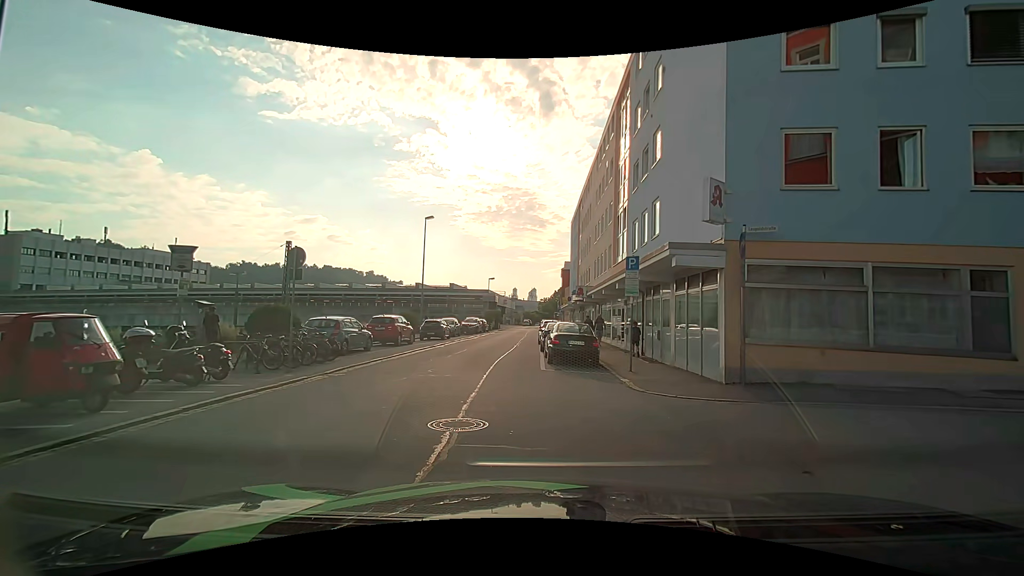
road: residential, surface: asphalt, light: Day
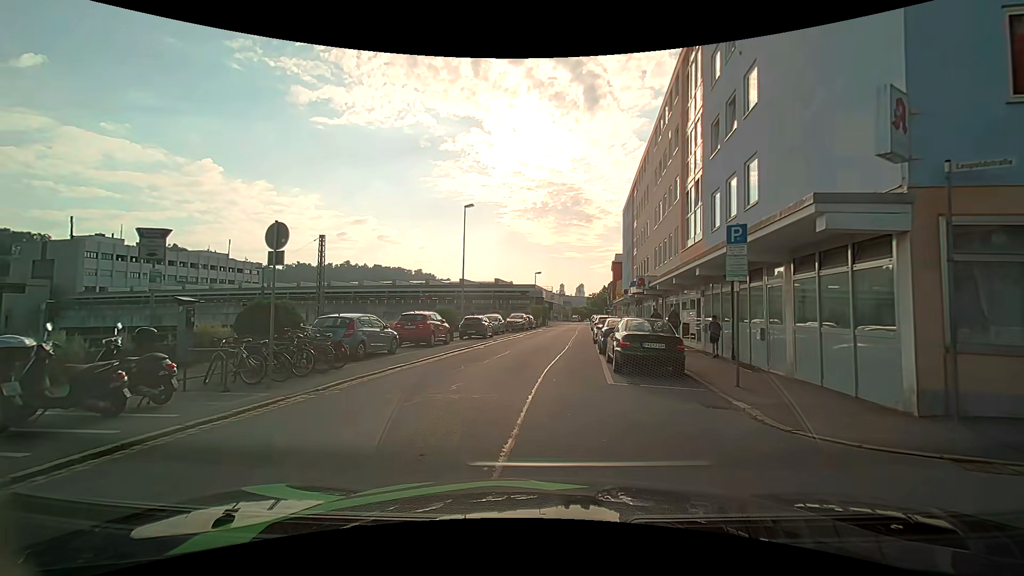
(-0.2, +4.0) m; -6°
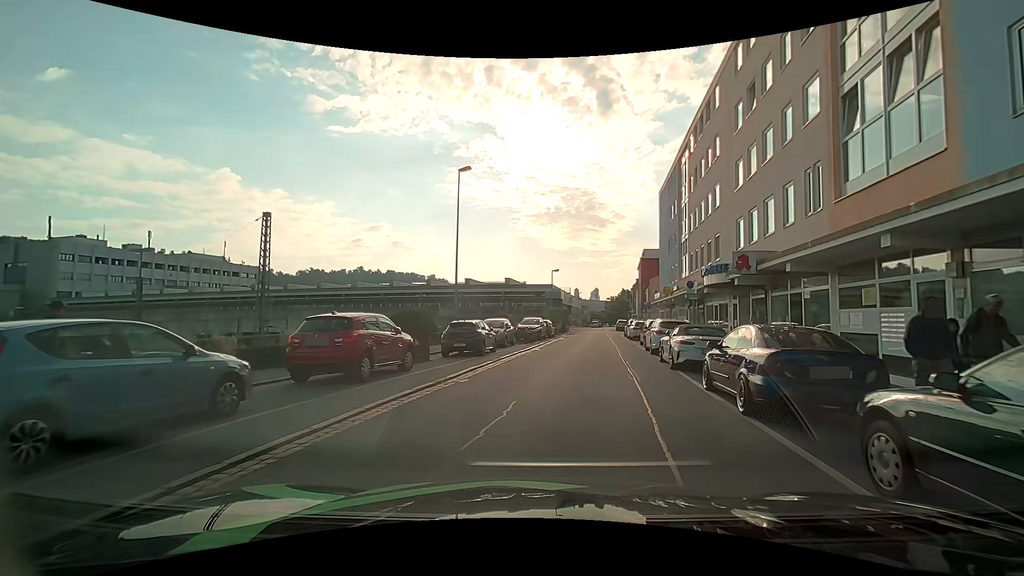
(-0.4, +11.4) m; -2°
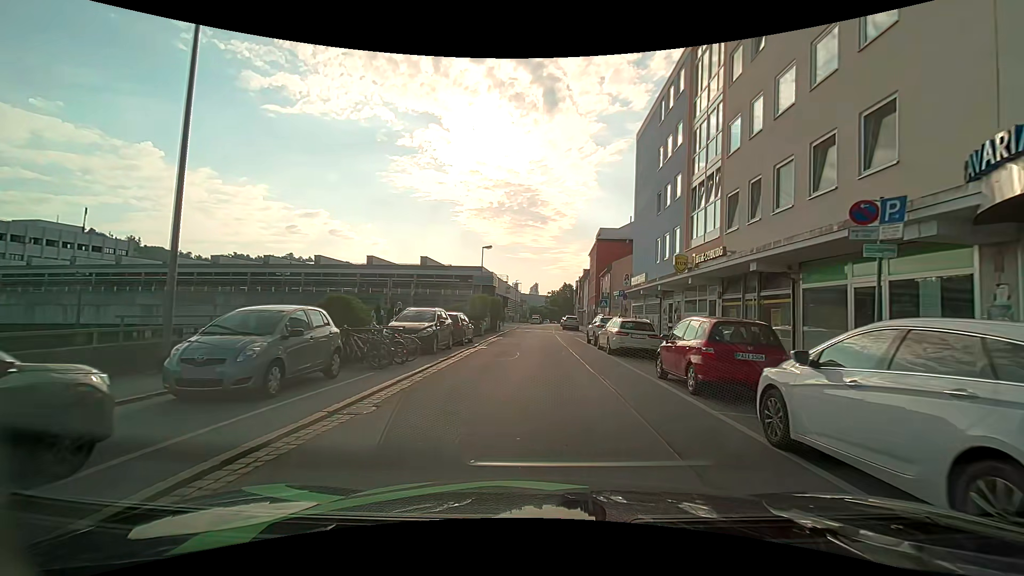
(+1.6, +18.1) m; +7°
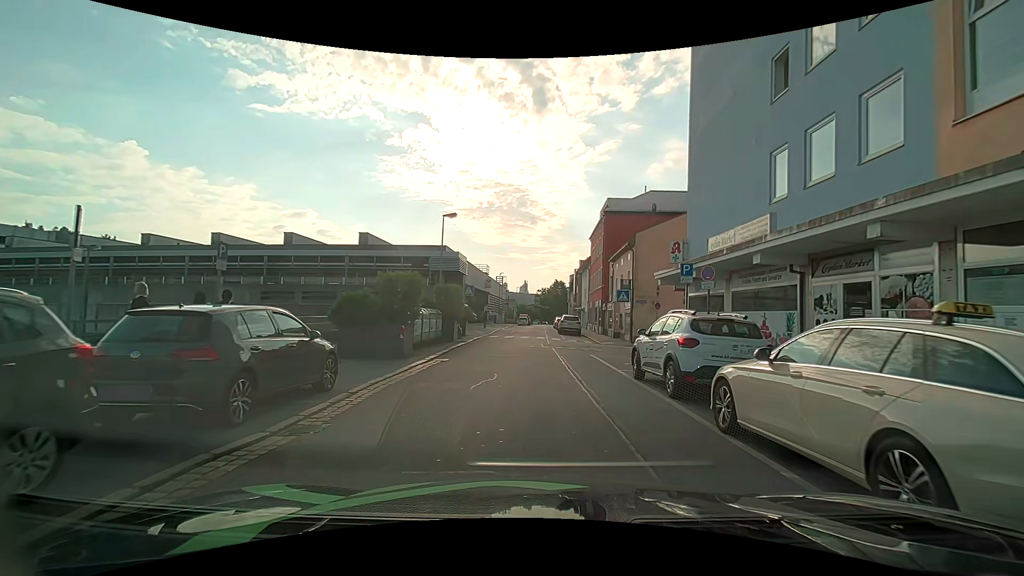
(+0.1, +16.0) m; +1°
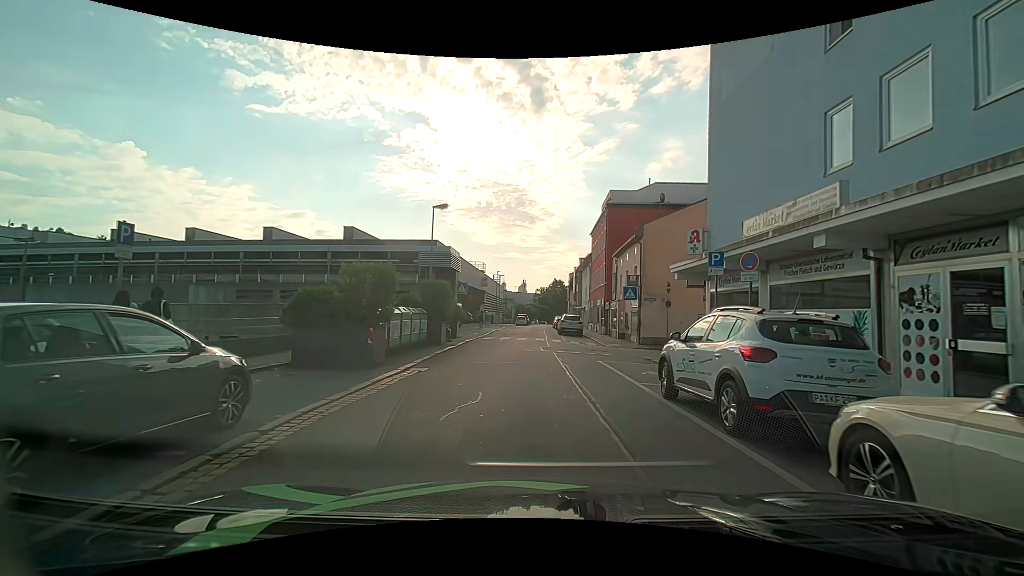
(0.0, +2.8) m; -1°
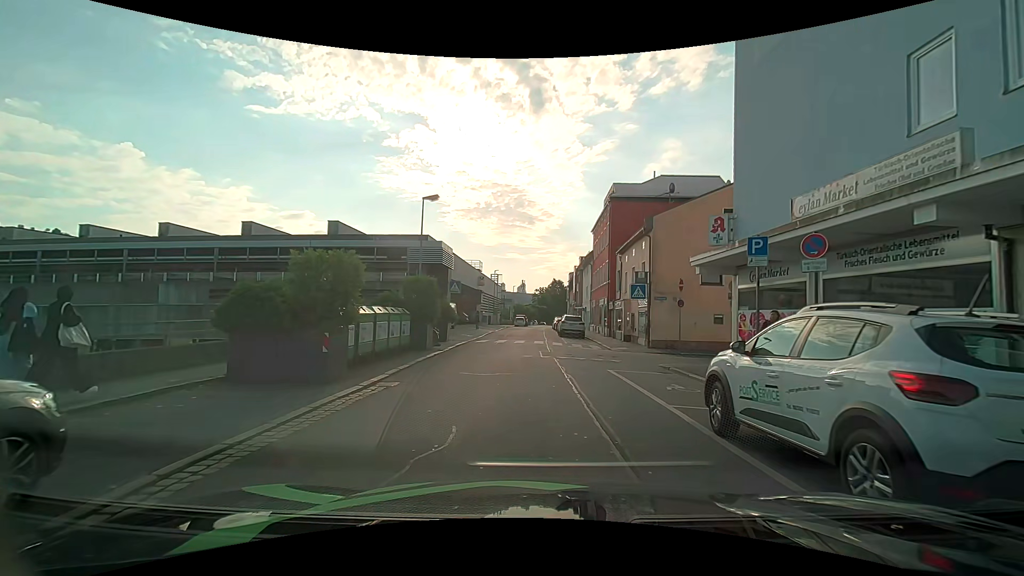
(0.0, +2.6) m; +1°
